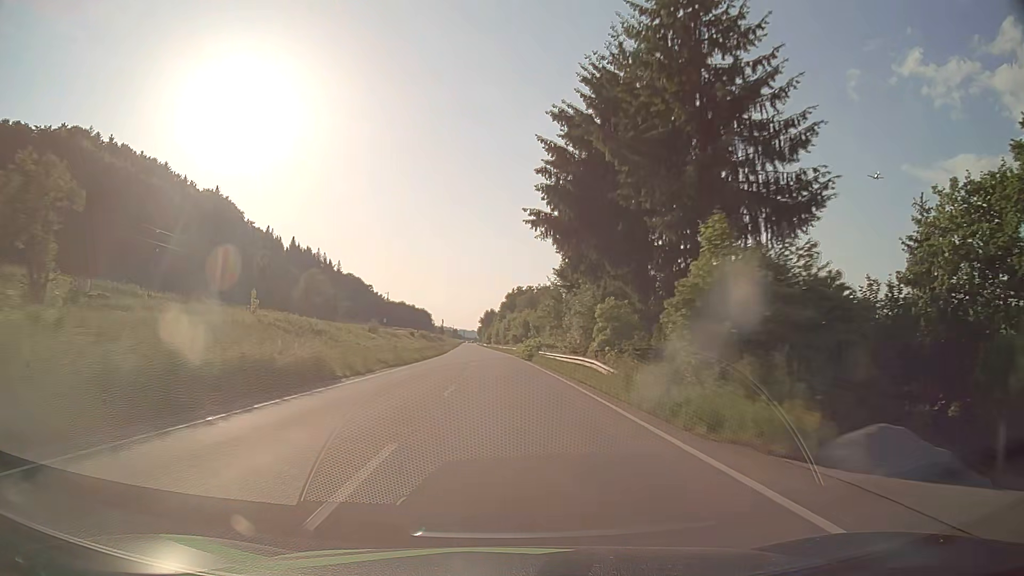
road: primary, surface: asphalt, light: Day
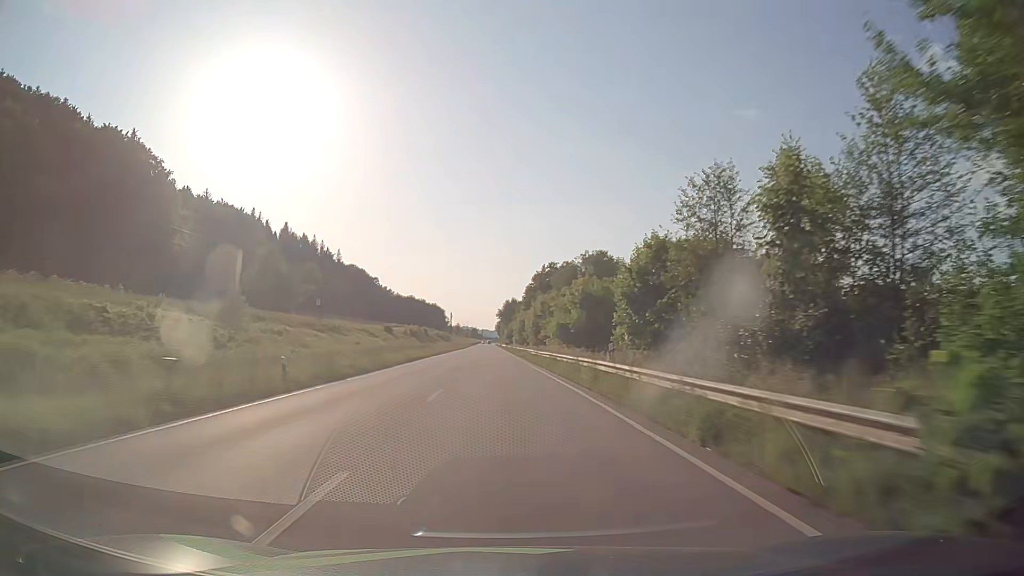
(-1.2, +63.3) m; -2°
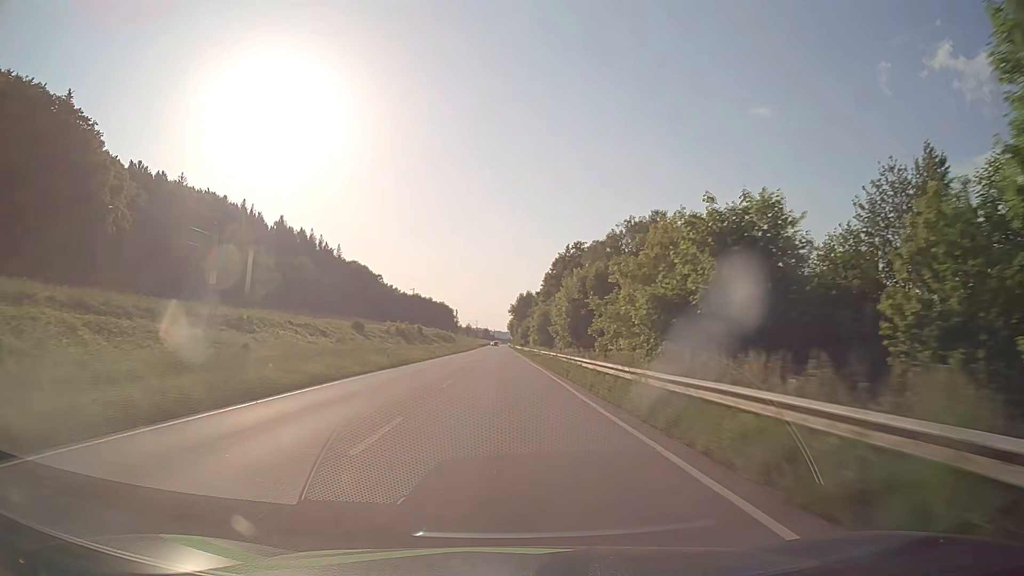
(-0.3, +31.6) m; -1°
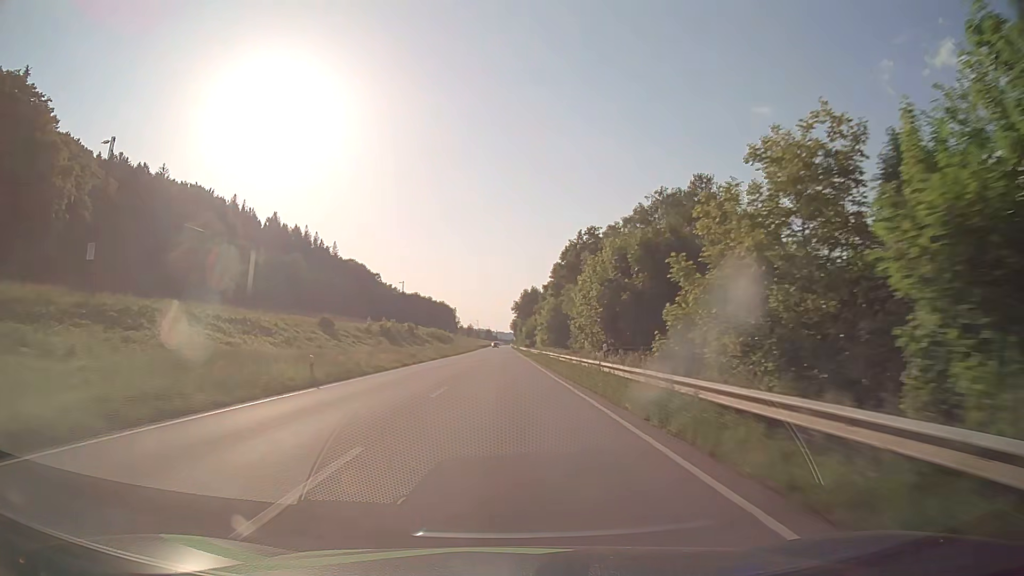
(-0.1, +15.8) m; 0°
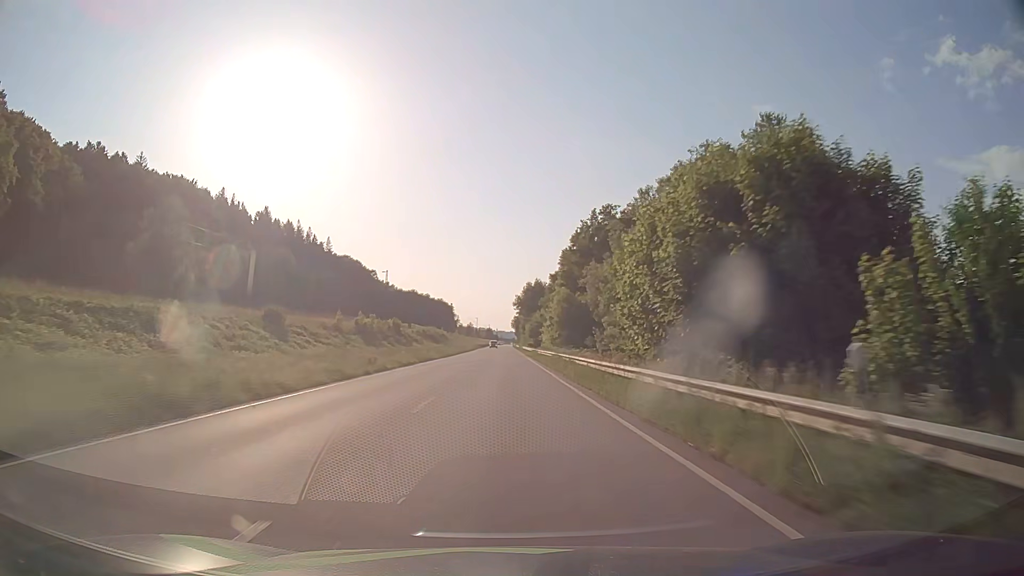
(-0.1, +15.8) m; 0°
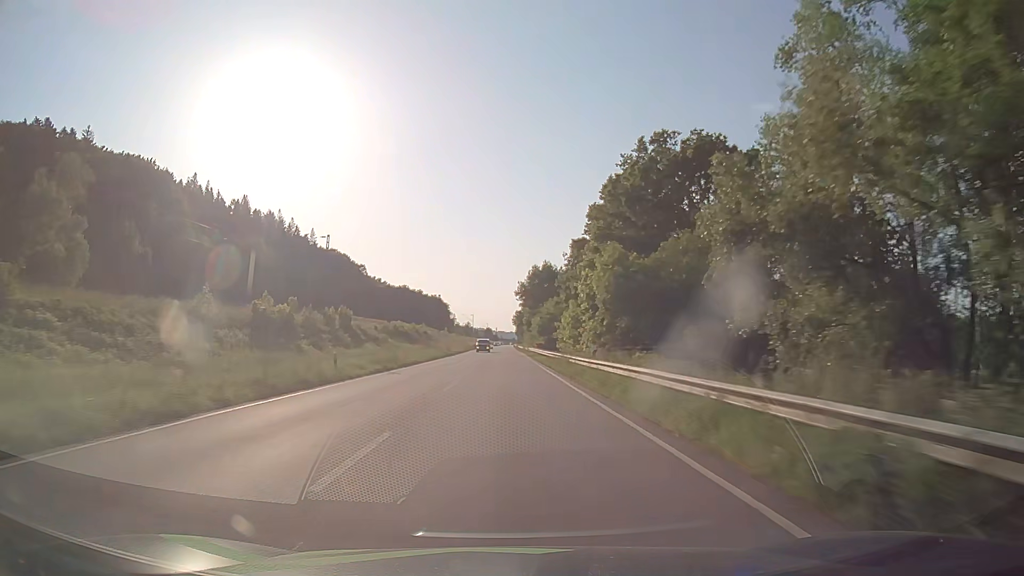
(0.0, +31.6) m; 0°
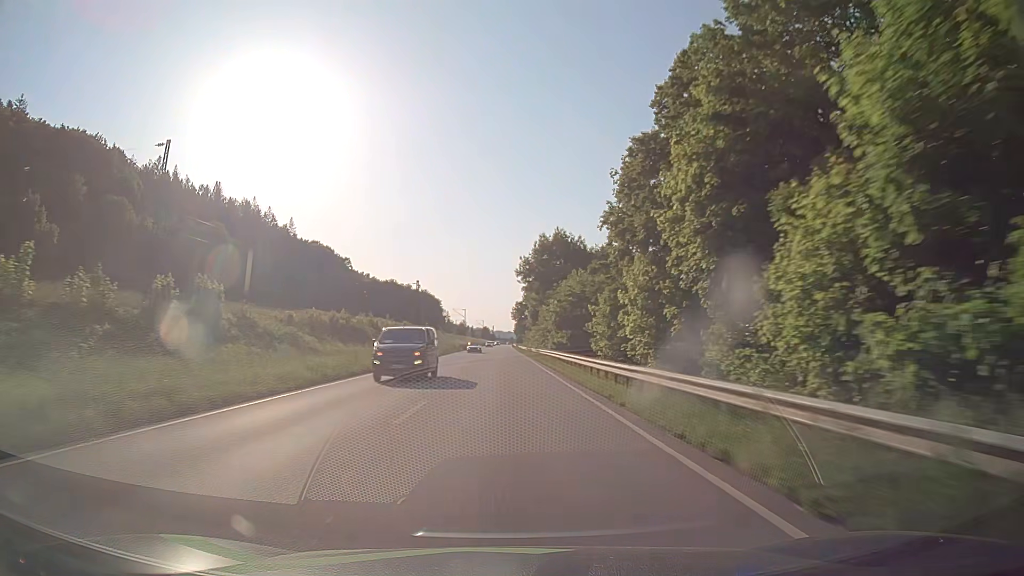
(+0.3, +31.6) m; +1°
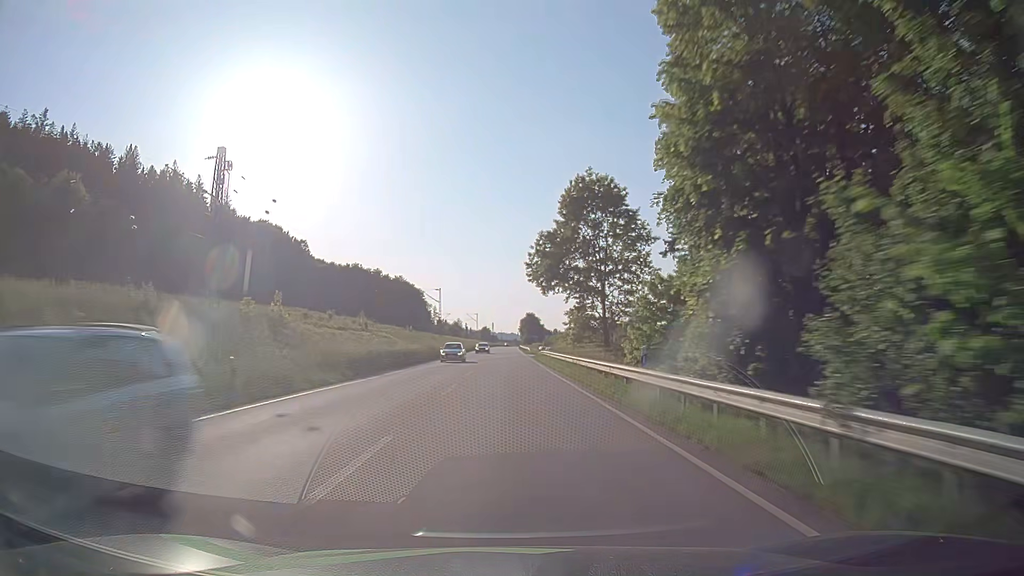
(-0.5, +78.9) m; 0°
(0, +10) (0, +20) (0, +30) (0, +40) (0, +50) (0, +60) (0, +70) (0, +80) (0, +90) (0, +100) m
